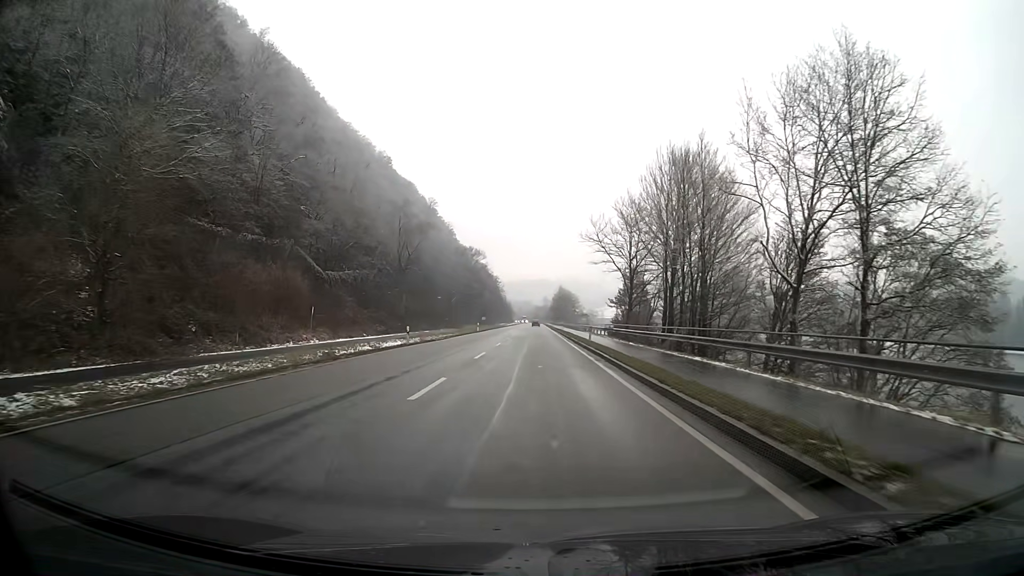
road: primary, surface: asphalt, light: Day
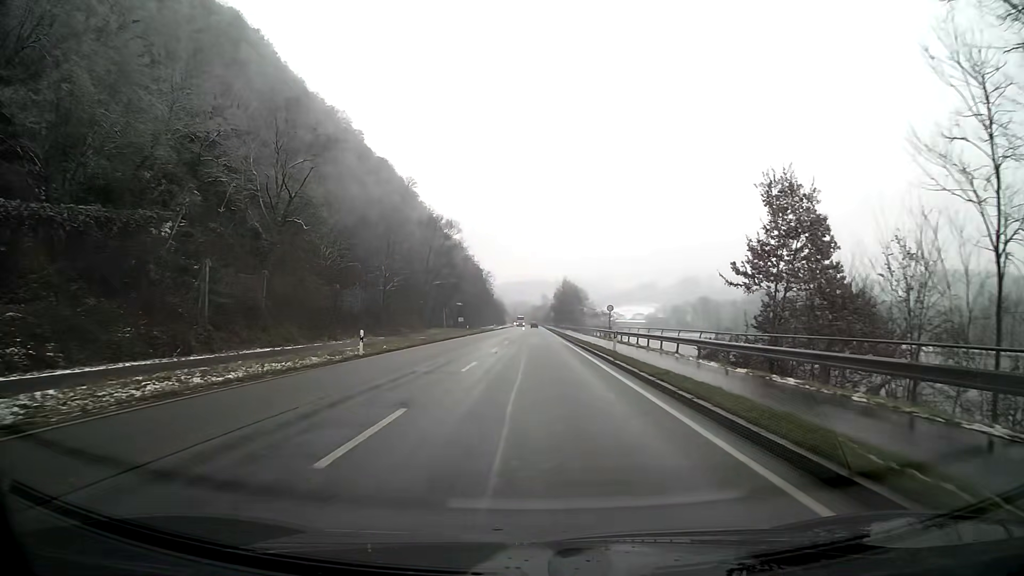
(+0.1, +53.8) m; 0°
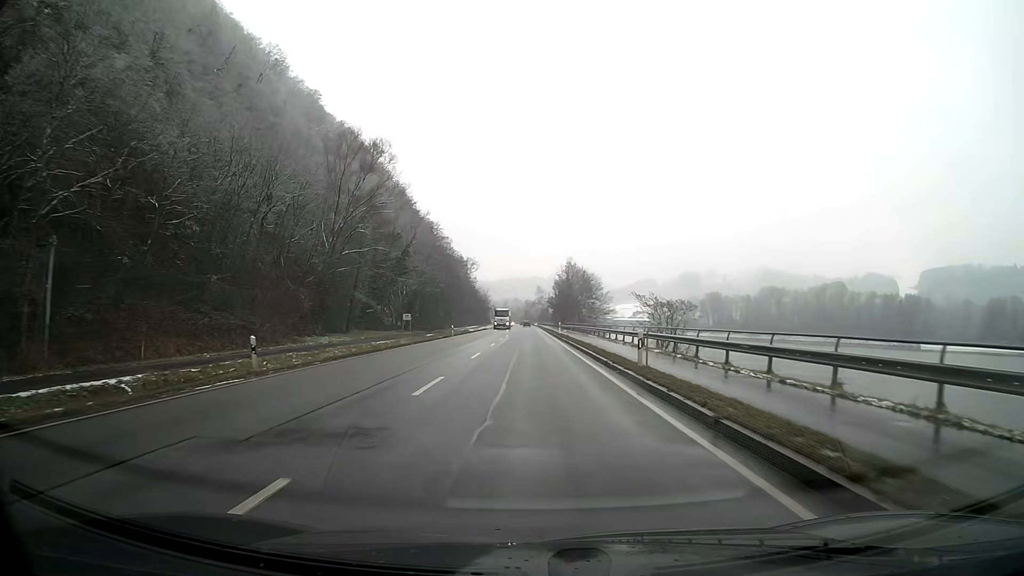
(+0.1, +53.7) m; 0°
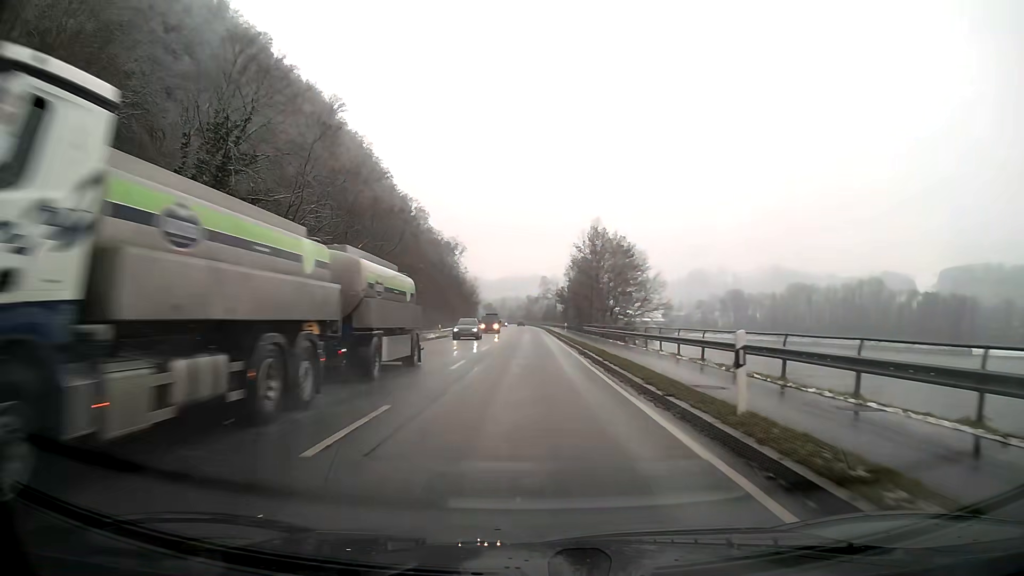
(-0.2, +53.7) m; 0°
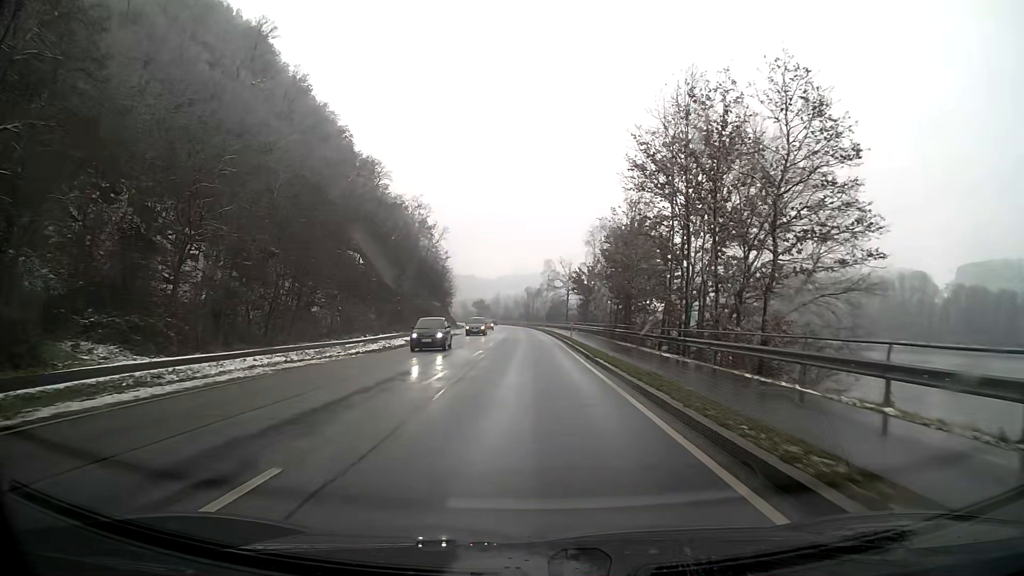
(-0.1, +53.7) m; 0°
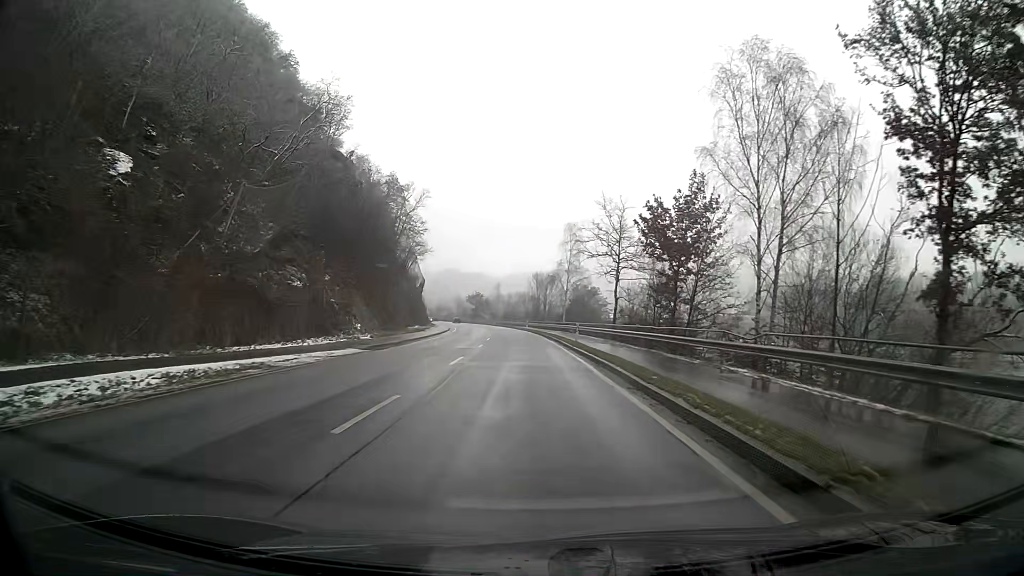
(-0.3, +53.7) m; -1°
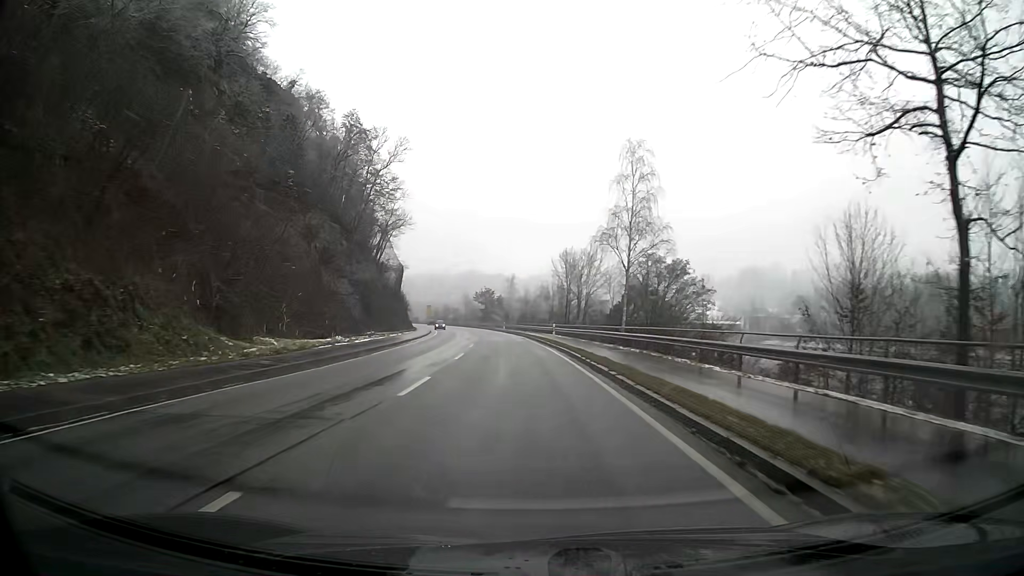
(-0.6, +42.9) m; -2°
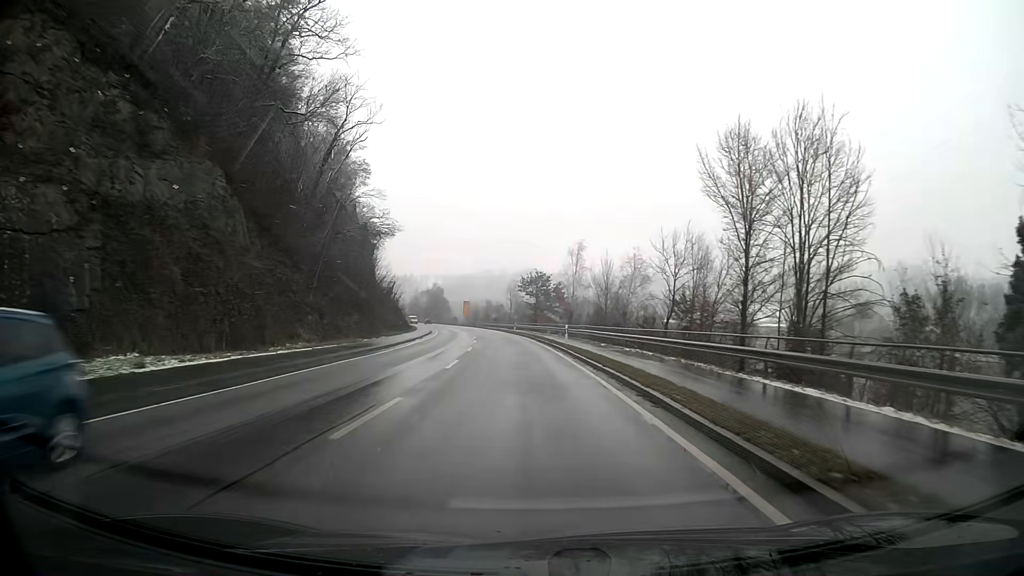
(-2.3, +53.6) m; -5°
